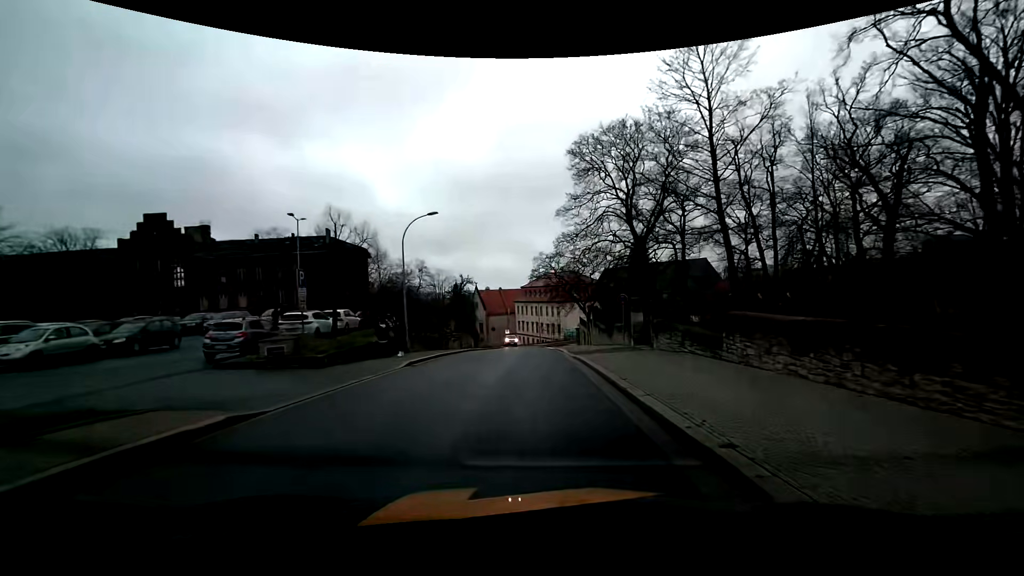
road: residential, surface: asphalt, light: Day
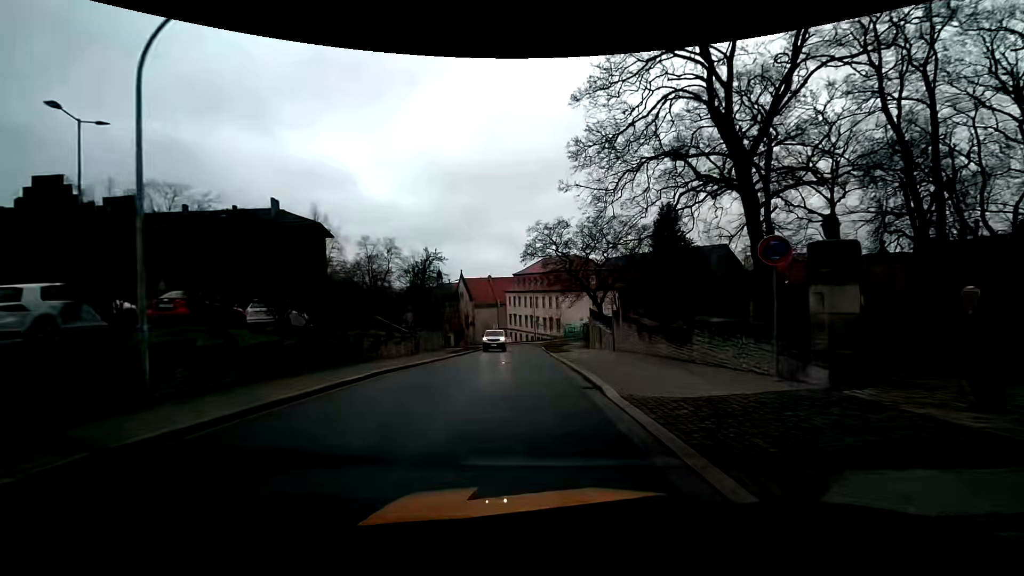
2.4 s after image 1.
(-0.2, +18.2) m; 0°
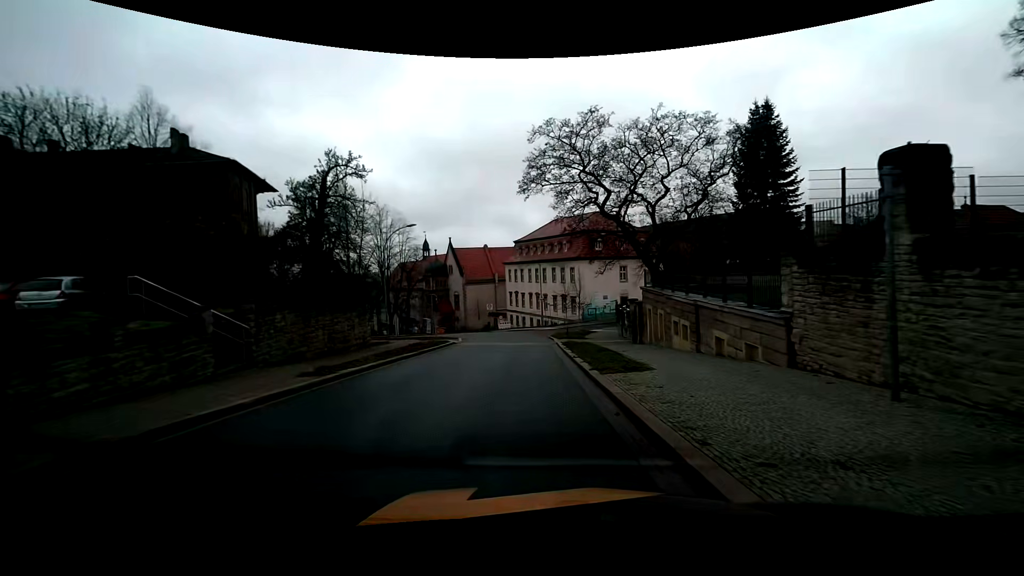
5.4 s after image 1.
(-0.1, +22.6) m; -1°
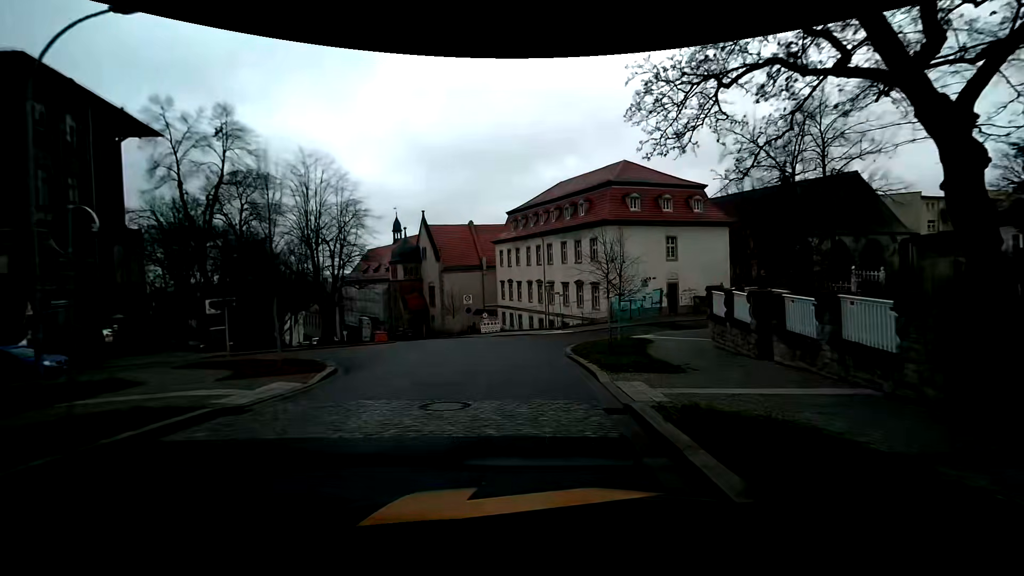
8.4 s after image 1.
(0.0, +22.3) m; 0°
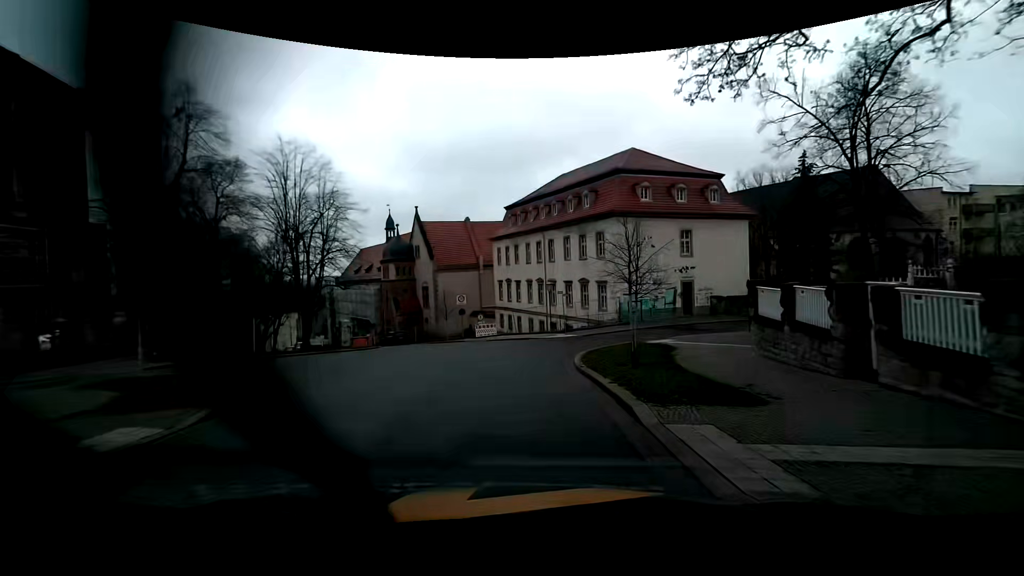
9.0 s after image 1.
(0.0, +4.0) m; +1°
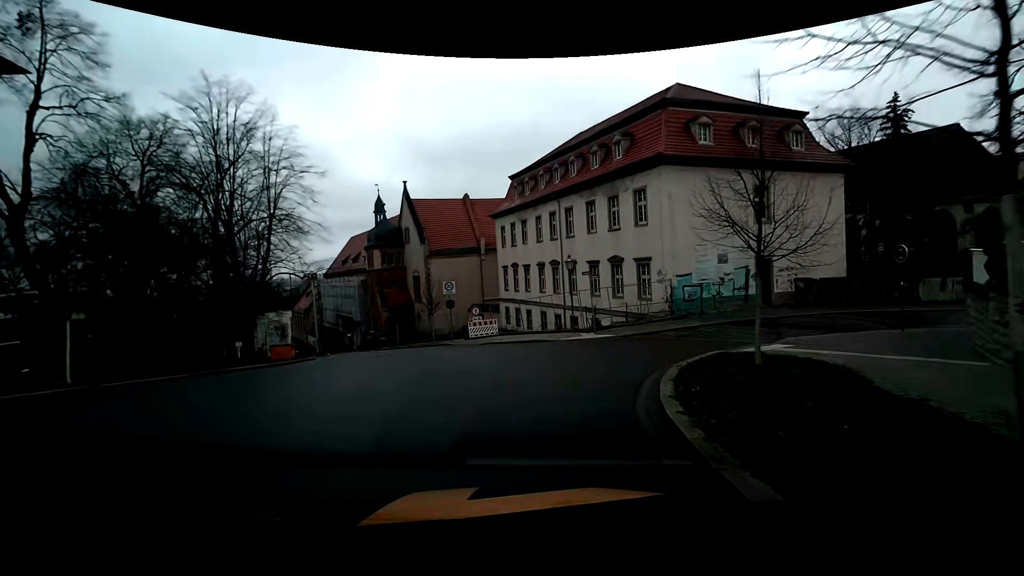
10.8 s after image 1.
(-0.2, +10.5) m; -2°
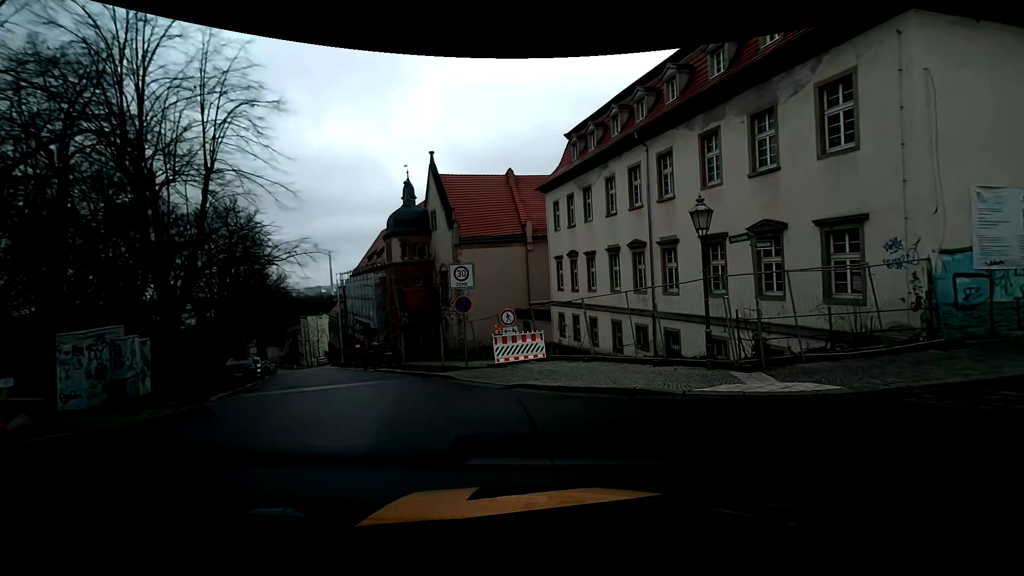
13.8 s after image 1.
(-0.5, +12.3) m; -6°
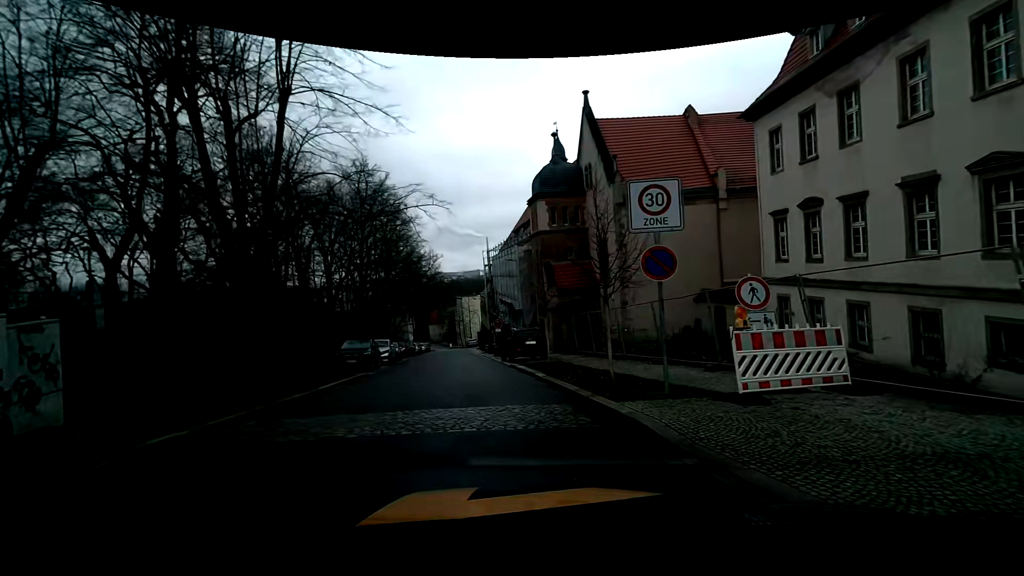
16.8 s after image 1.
(-1.4, +8.8) m; -17°
(-1, +10) (-2, +20) (-4, +30) (-6, +40) (-7, +49) (-9, +59) (-11, +69) (-13, +79) (-14, +89) (-16, +99) m
